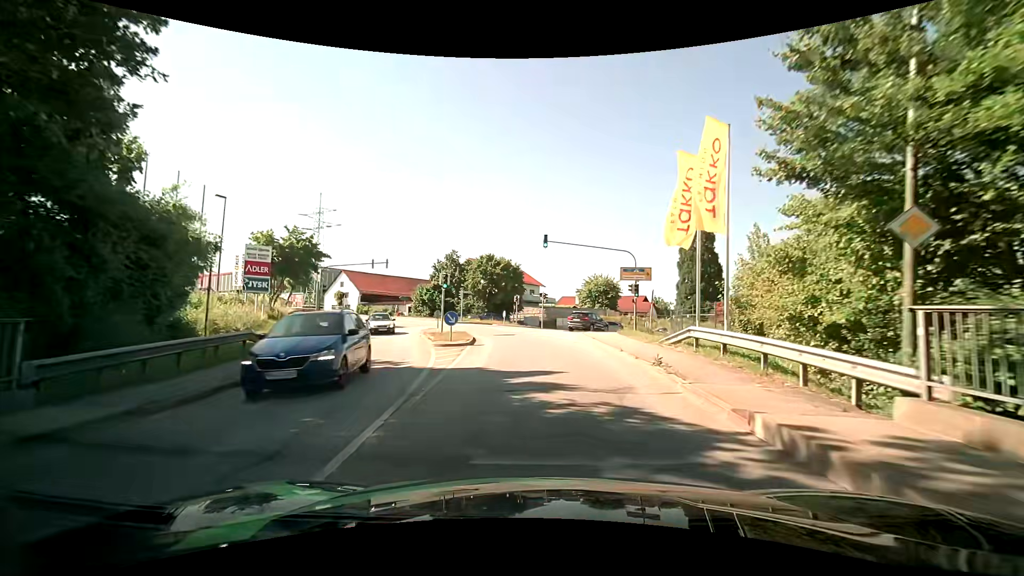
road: tertiary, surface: asphalt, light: Day
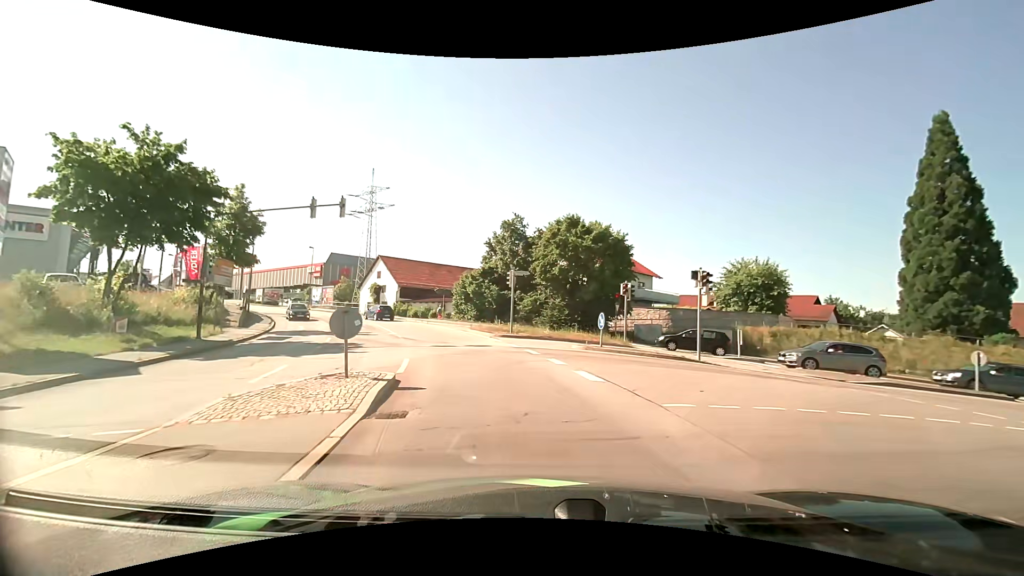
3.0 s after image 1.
(-1.8, +27.4) m; -9°
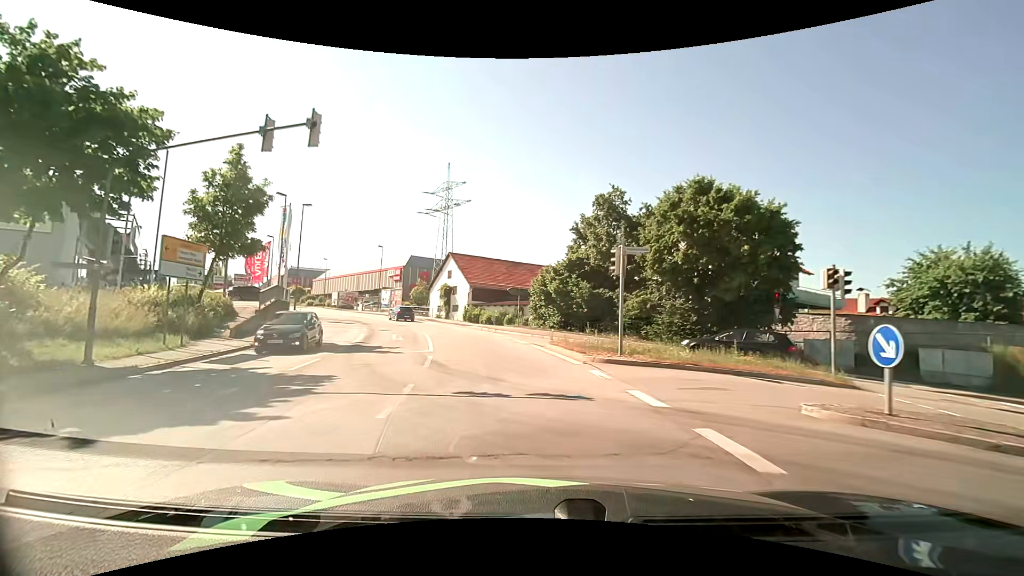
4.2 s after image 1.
(-1.1, +10.8) m; -11°
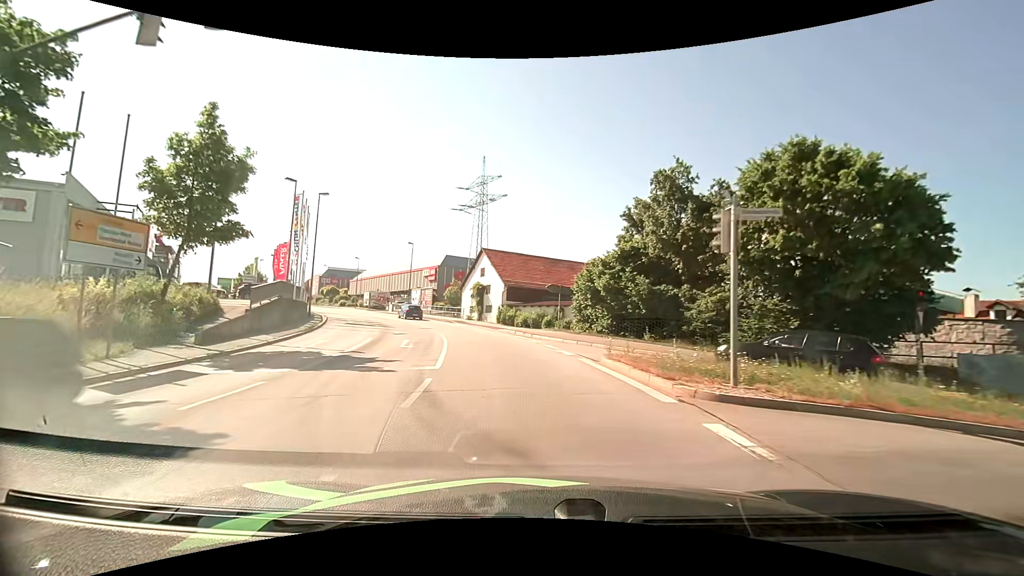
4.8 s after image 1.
(-0.2, +5.5) m; -4°
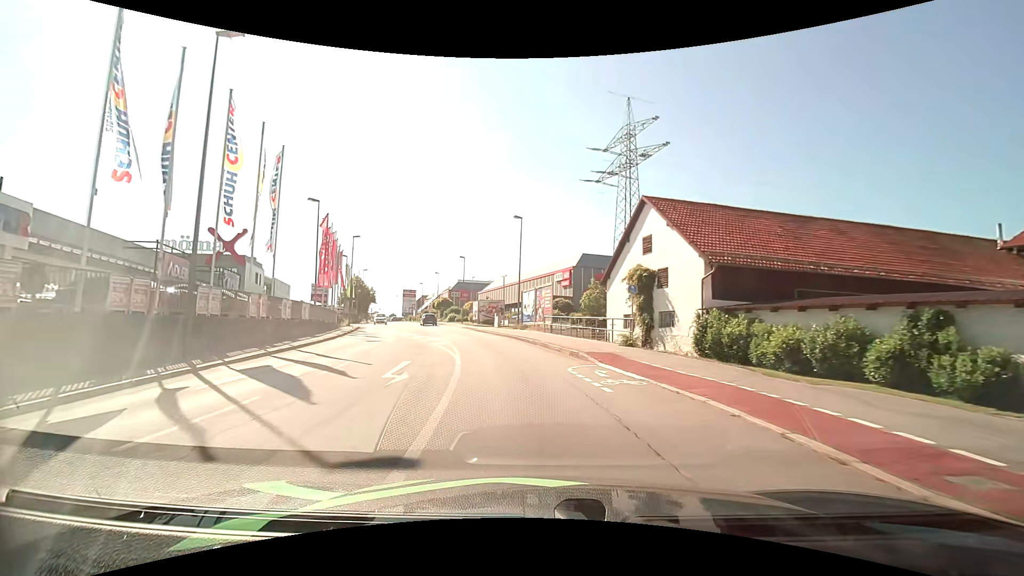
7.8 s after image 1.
(-3.9, +28.2) m; -16°
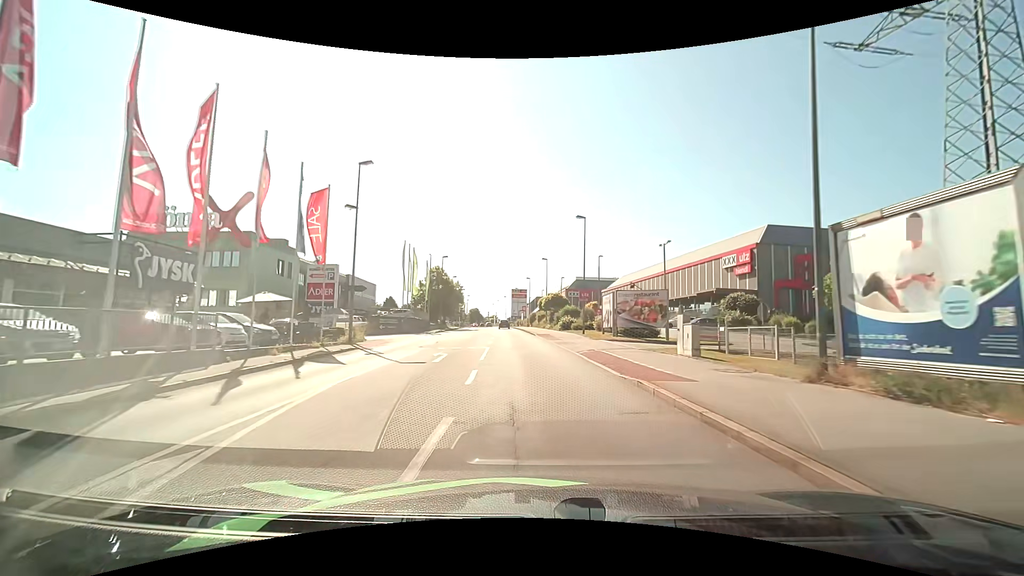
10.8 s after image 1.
(-4.6, +31.3) m; -14°
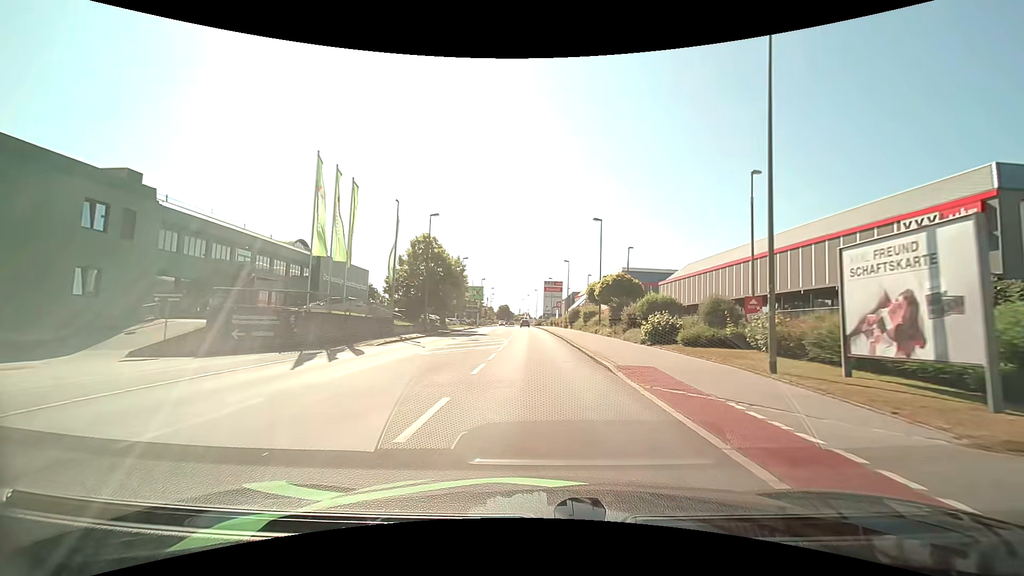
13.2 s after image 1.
(-1.1, +27.6) m; -4°
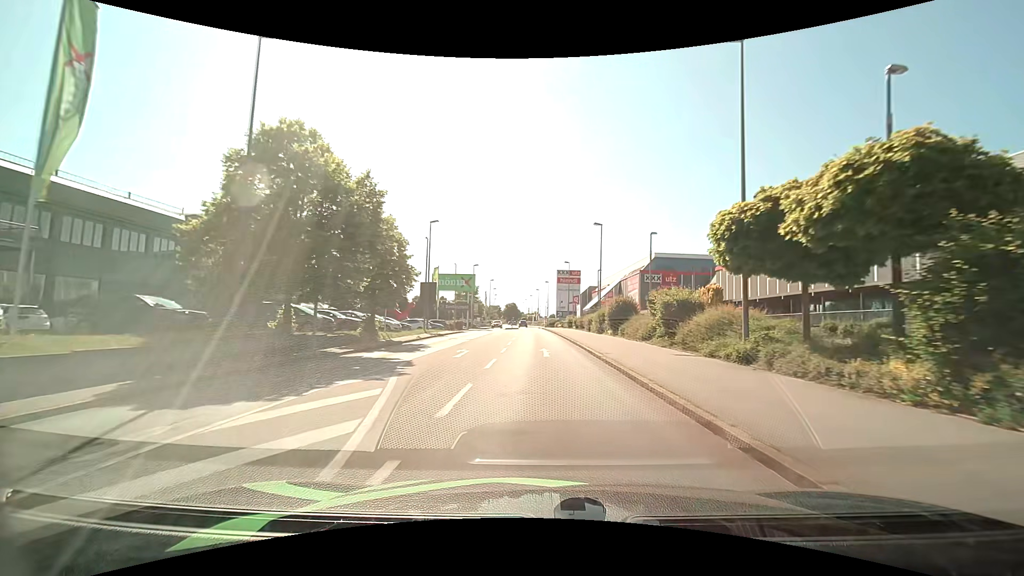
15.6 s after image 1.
(-0.4, +28.1) m; -1°
(0, +10) (0, +20) (0, +30) (0, +40) (-1, +50) (-1, +60) (-1, +70) (-2, +80) (-2, +90) (-3, +100) m
